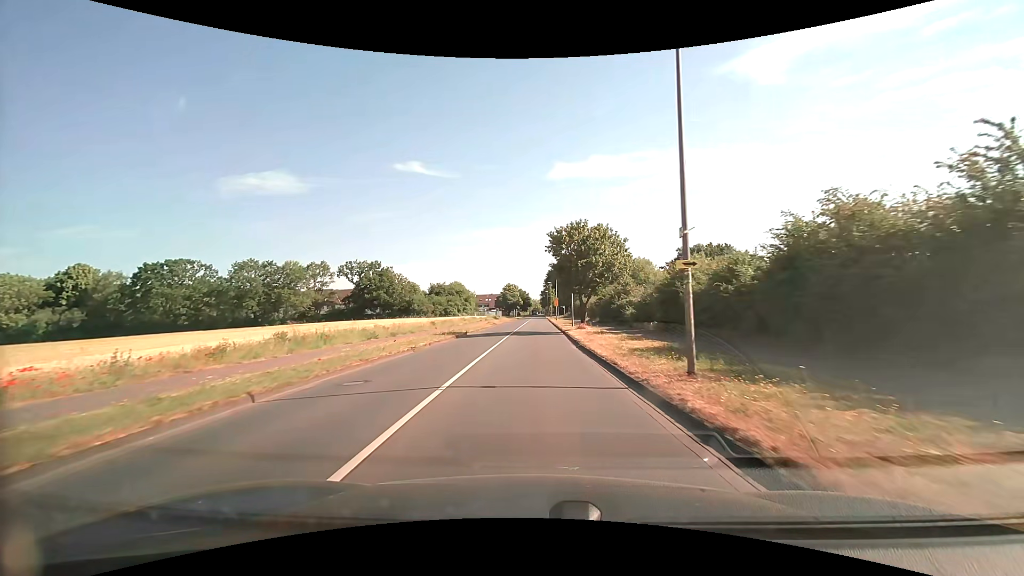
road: tertiary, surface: asphalt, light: Day
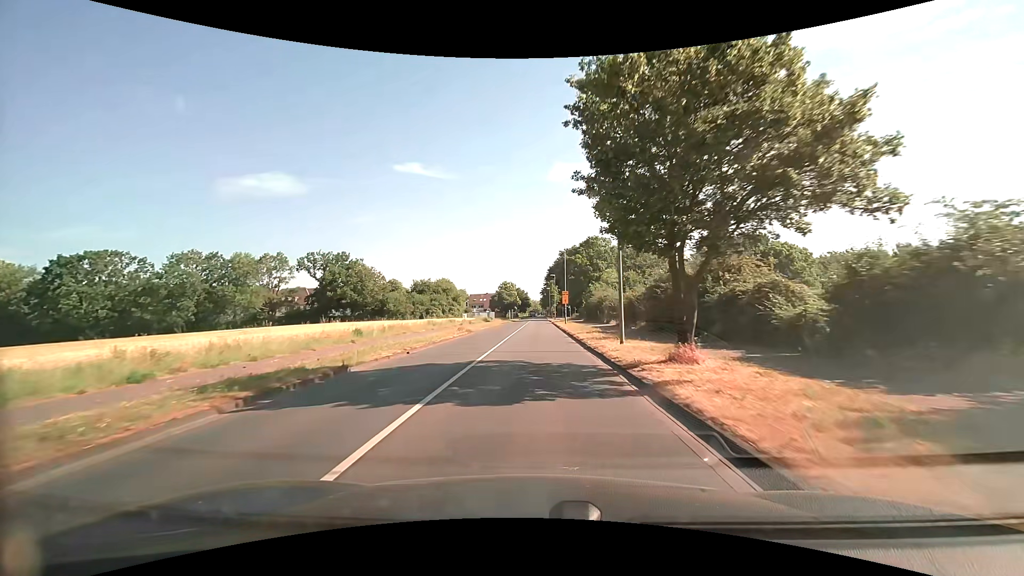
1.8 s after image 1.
(0.0, +23.9) m; 0°
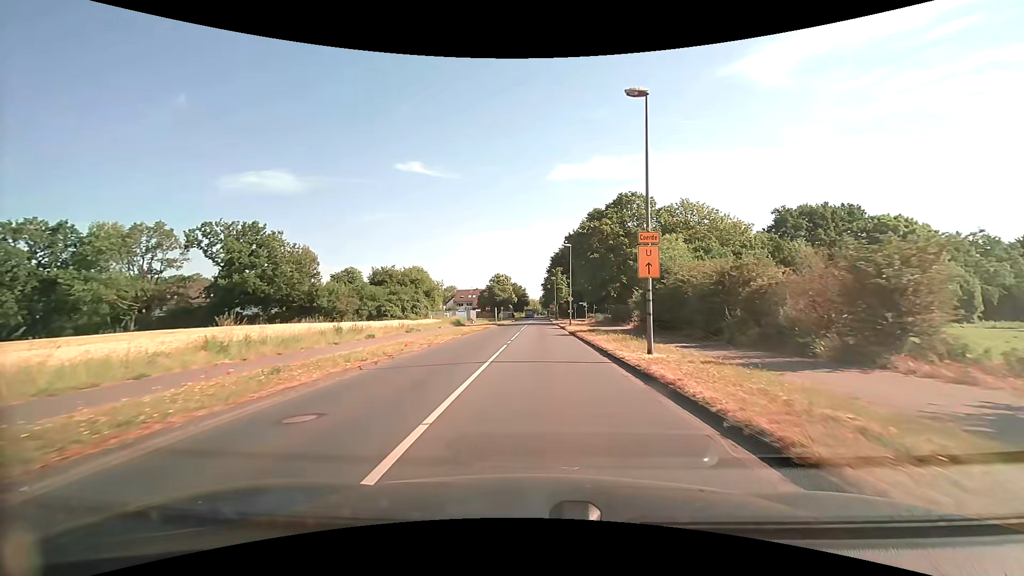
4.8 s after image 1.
(-0.1, +37.4) m; 0°
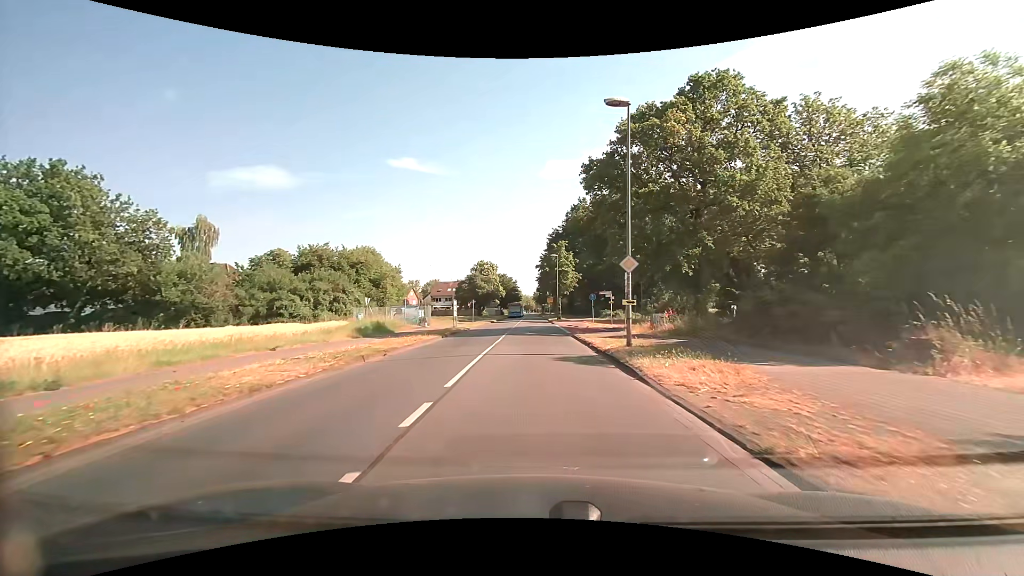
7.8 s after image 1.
(+0.4, +31.9) m; +1°
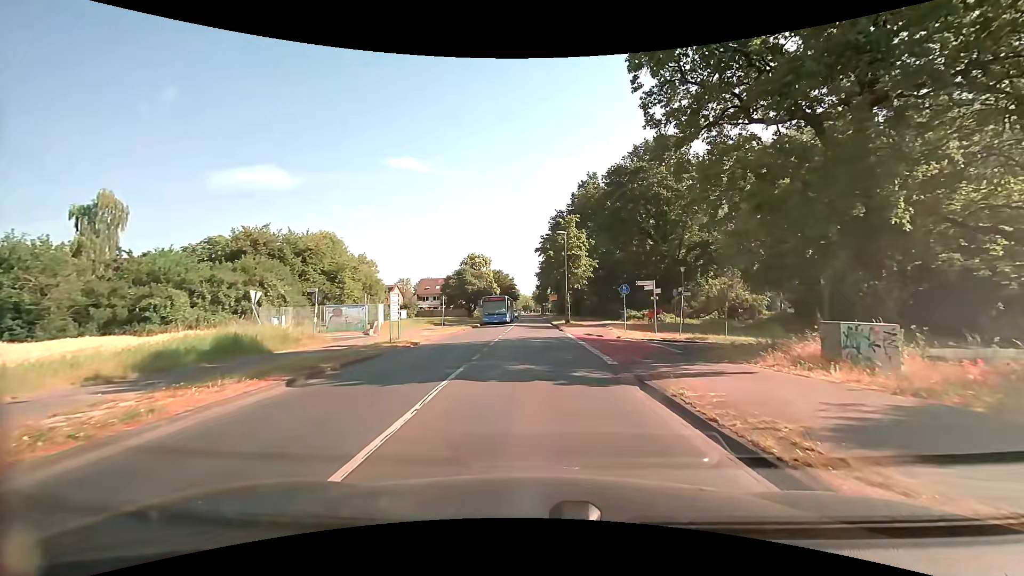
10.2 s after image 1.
(0.0, +17.0) m; 0°
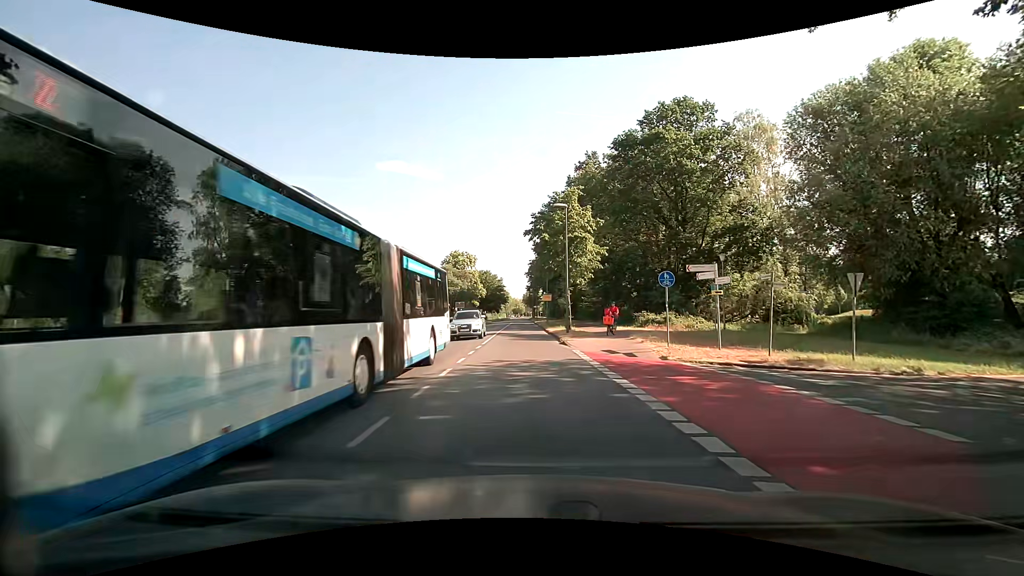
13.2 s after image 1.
(0.0, +11.3) m; +1°
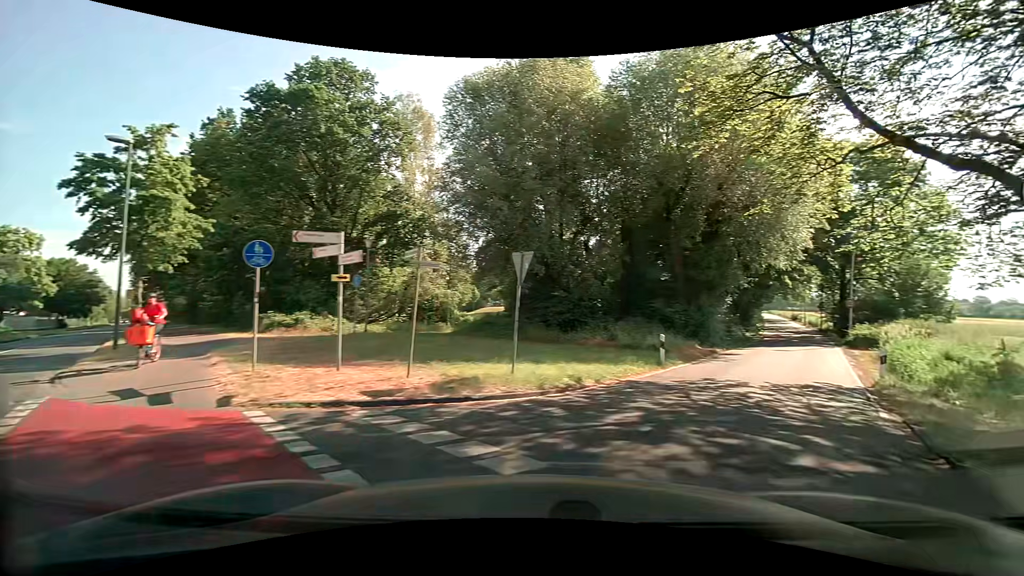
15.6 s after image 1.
(+2.1, +7.6) m; +36°
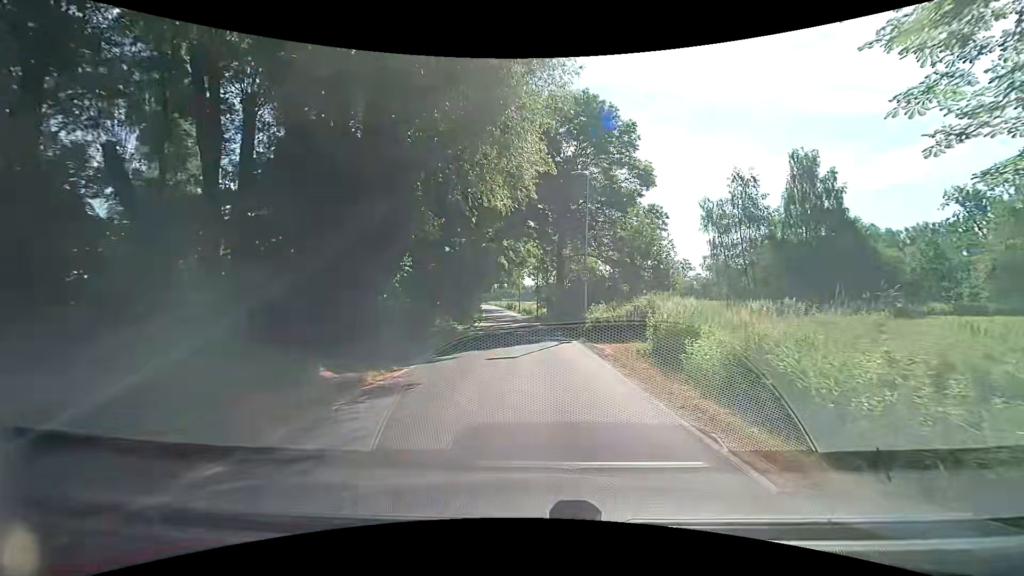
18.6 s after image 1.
(+6.5, +15.4) m; +32°
(0, +10) (0, +20) (0, +30) (-1, +40) (-2, +50) (-3, +60) (-4, +70) (-5, +80) (-7, +90) (-8, +100) m
